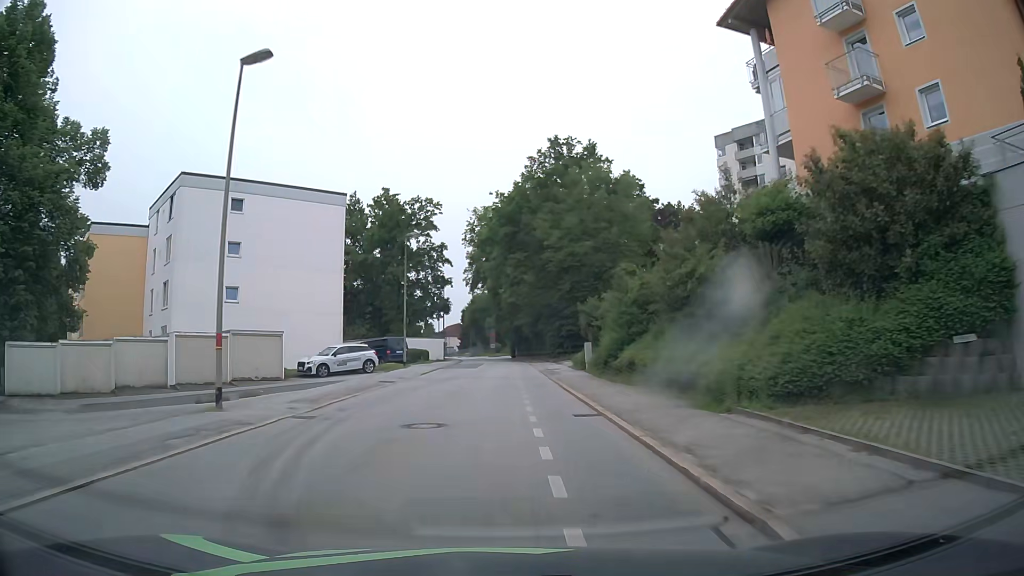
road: residential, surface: asphalt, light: Day
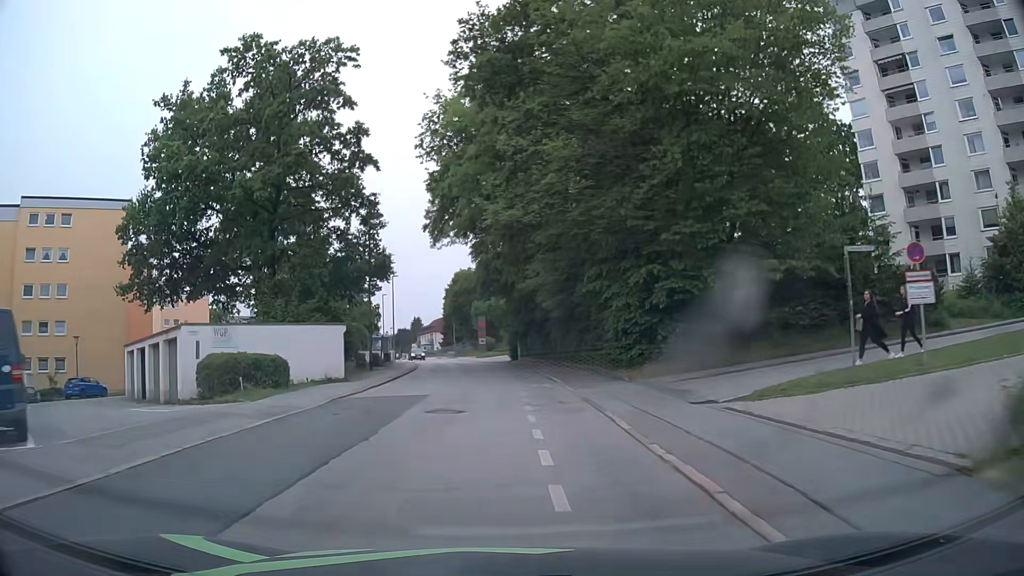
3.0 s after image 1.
(0.0, +38.4) m; +1°
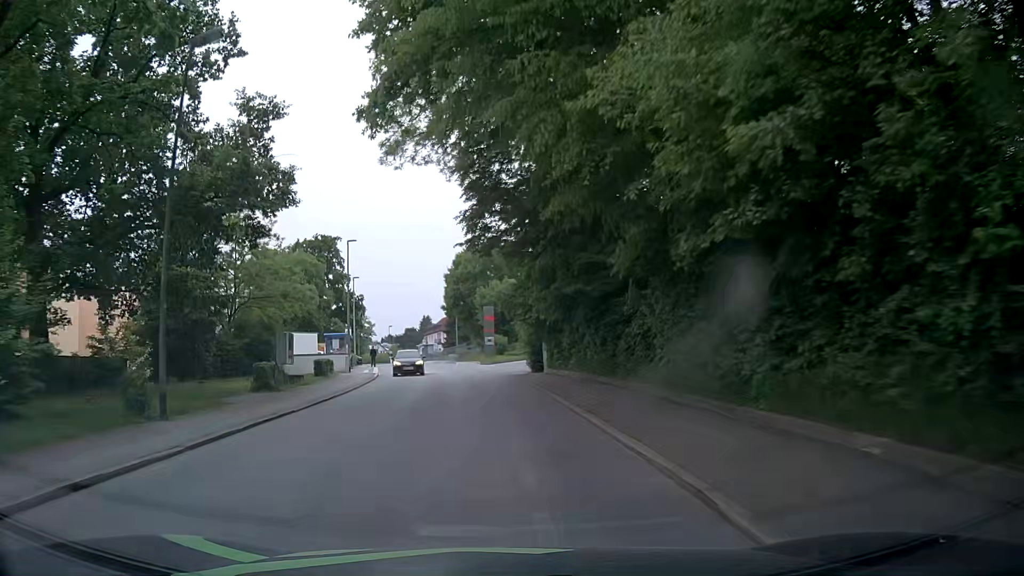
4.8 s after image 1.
(-0.3, +22.9) m; -2°
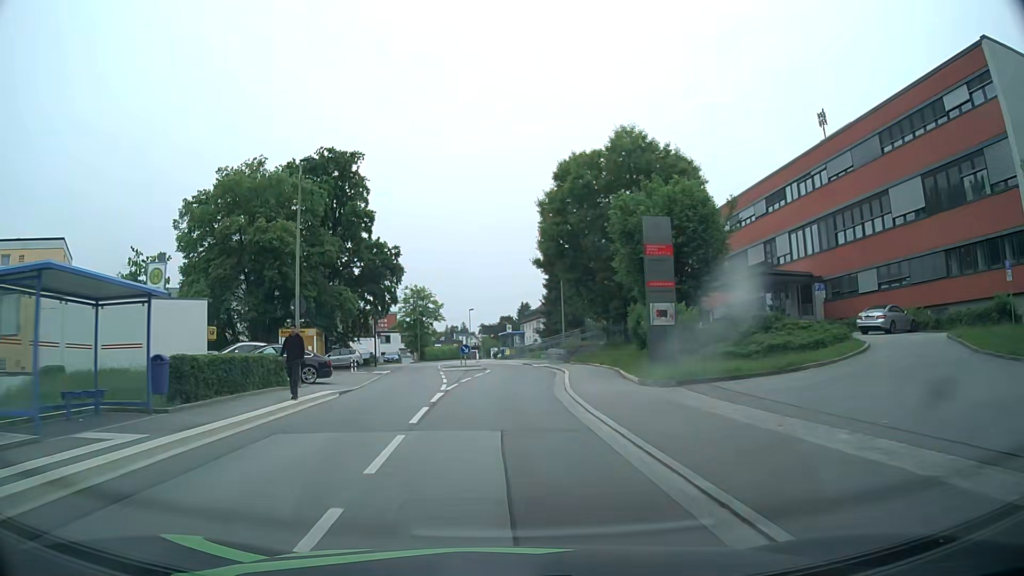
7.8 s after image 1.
(-2.3, +38.1) m; -8°
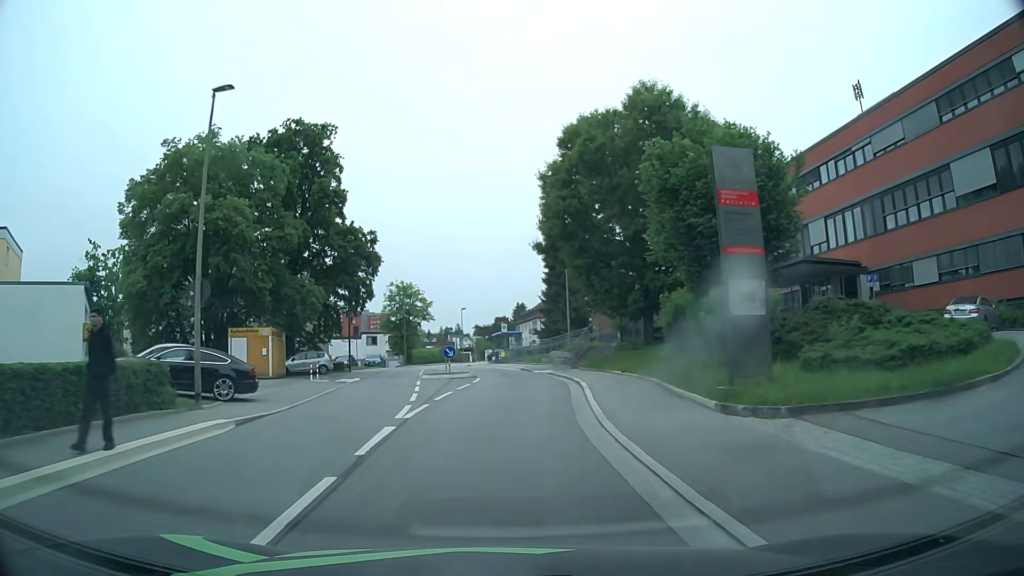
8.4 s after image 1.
(0.0, +7.7) m; 0°
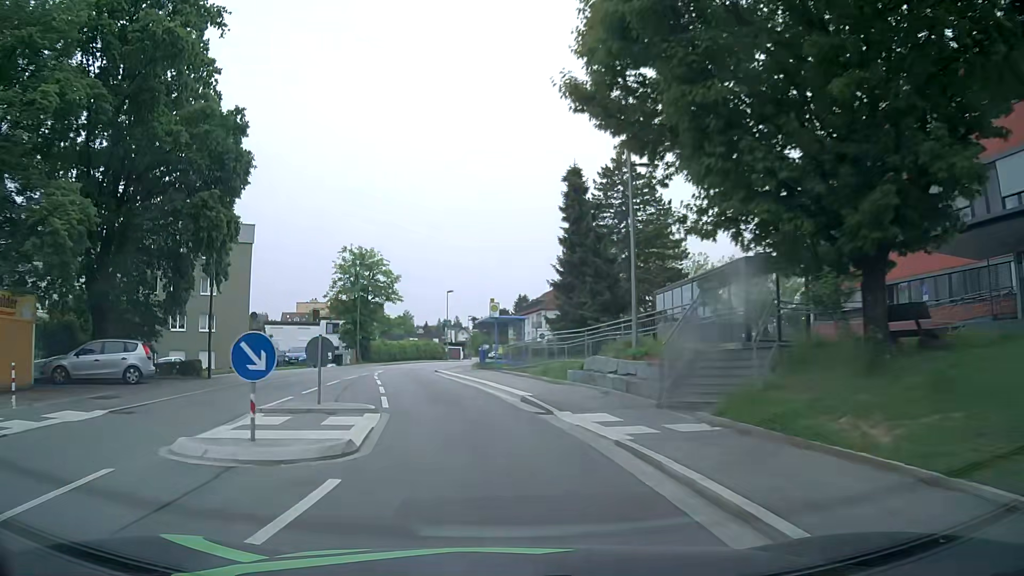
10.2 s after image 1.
(+0.5, +23.0) m; 0°
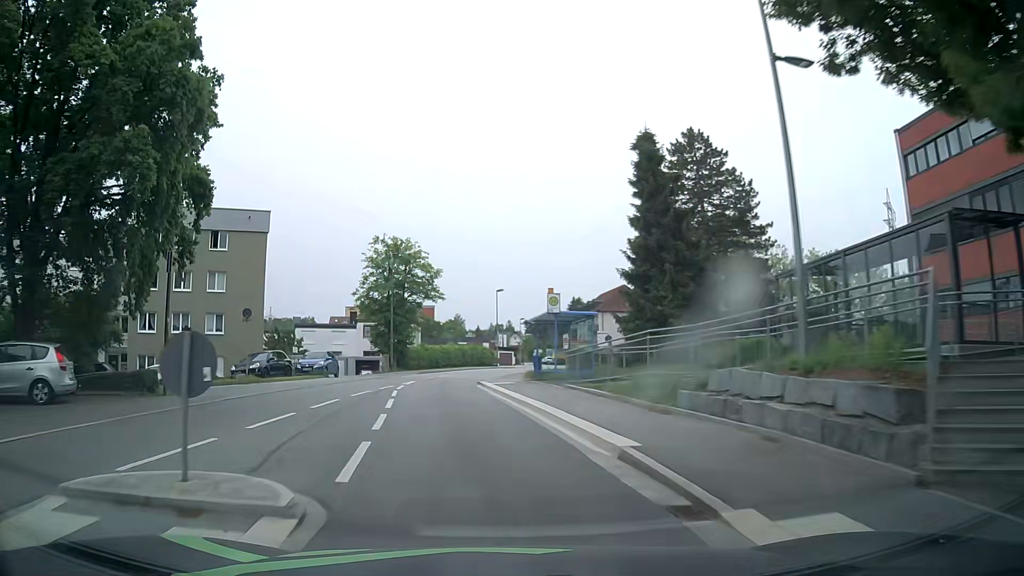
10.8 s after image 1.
(-0.2, +7.7) m; -4°
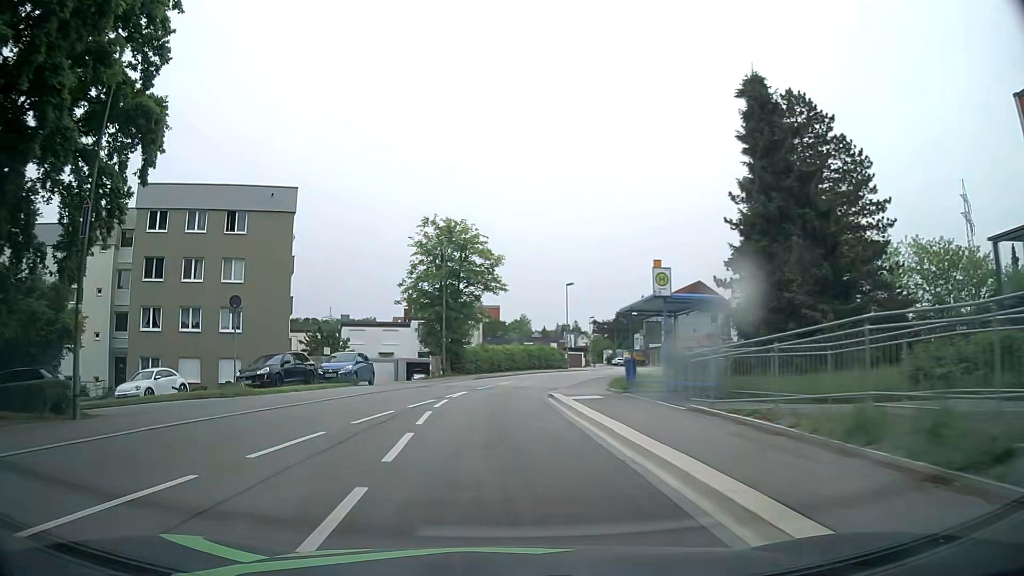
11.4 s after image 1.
(-0.4, +7.6) m; -6°
(0, +10) (0, +20) (0, +30) (+3, +40) (+6, +49) (+9, +59) (+13, +68) (+16, +78) (+18, +87) (+19, +97) m
